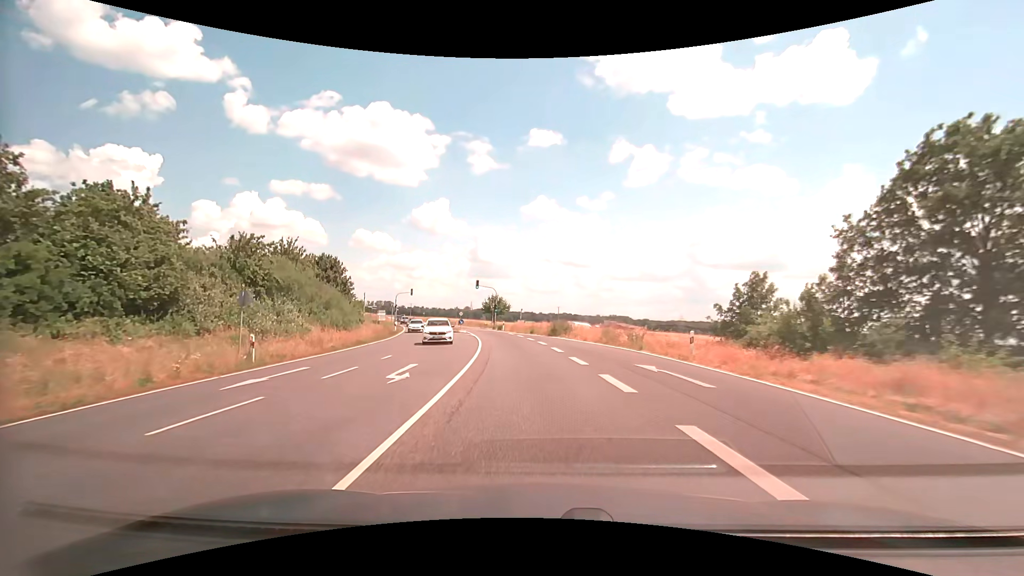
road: secondary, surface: asphalt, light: Day
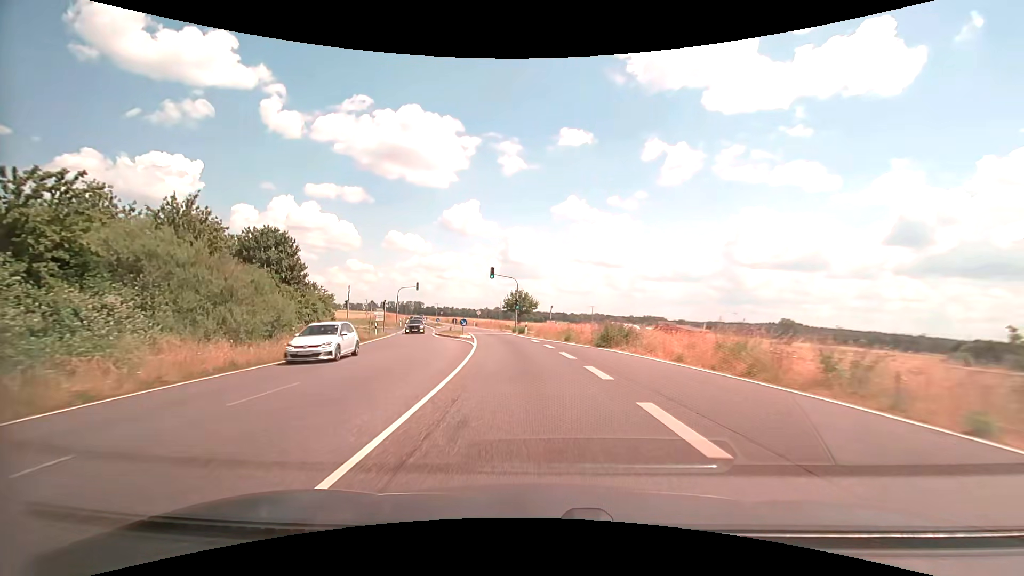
(-0.5, +16.8) m; -4°
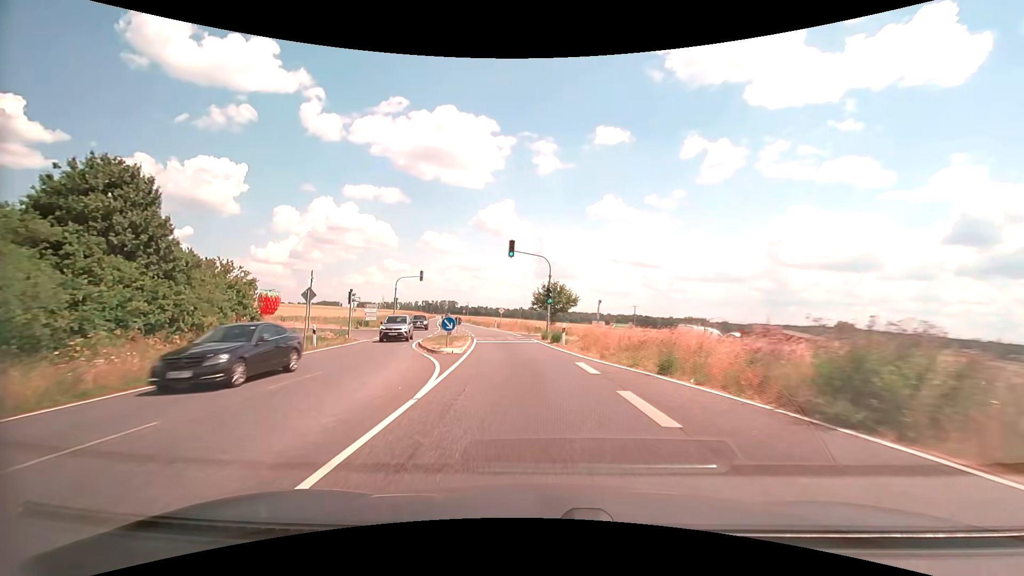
(-0.5, +17.0) m; -4°
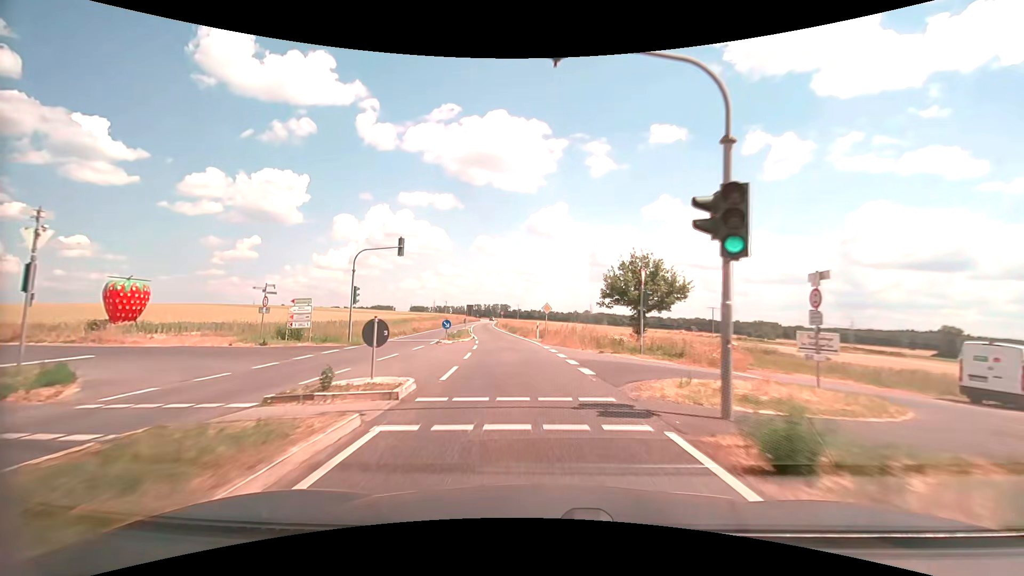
(-1.4, +25.8) m; -6°
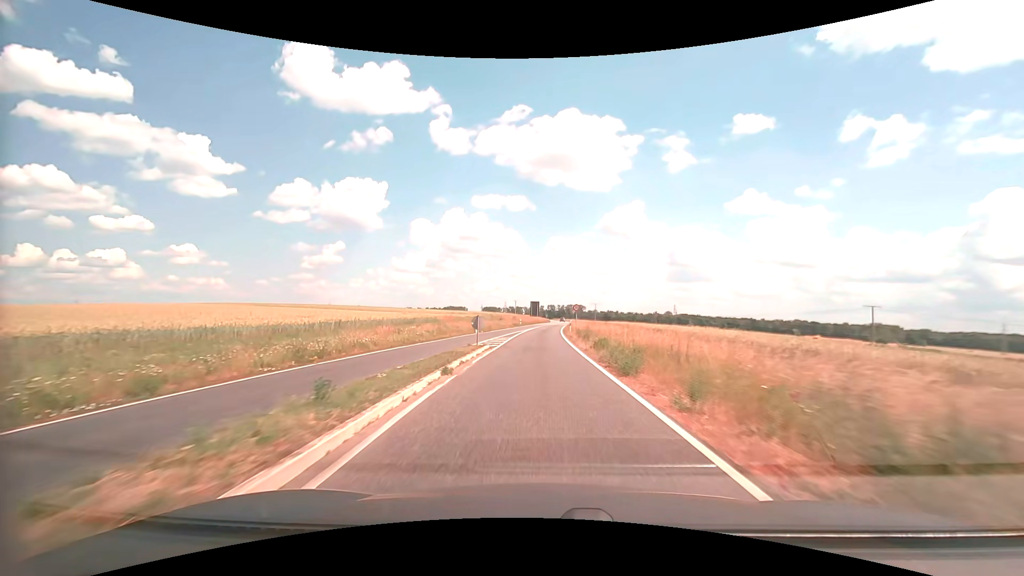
(-2.7, +36.3) m; -8°
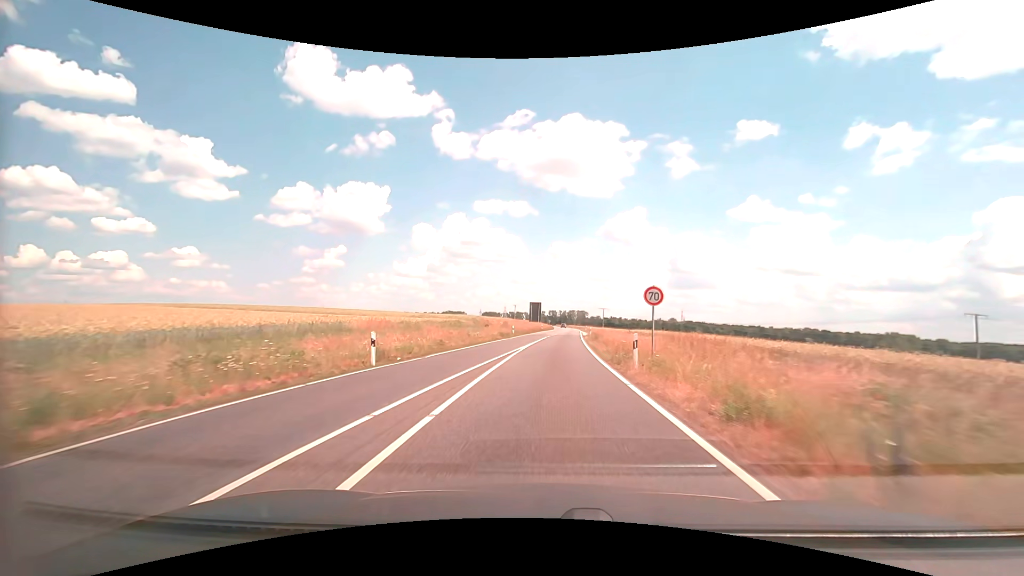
(-0.5, +28.8) m; 0°
(0, +10) (0, +20) (+1, +30) (+2, +40) (+2, +50) (+3, +60) (+4, +70) (+4, +80) (+5, +90) (+6, +100) m
